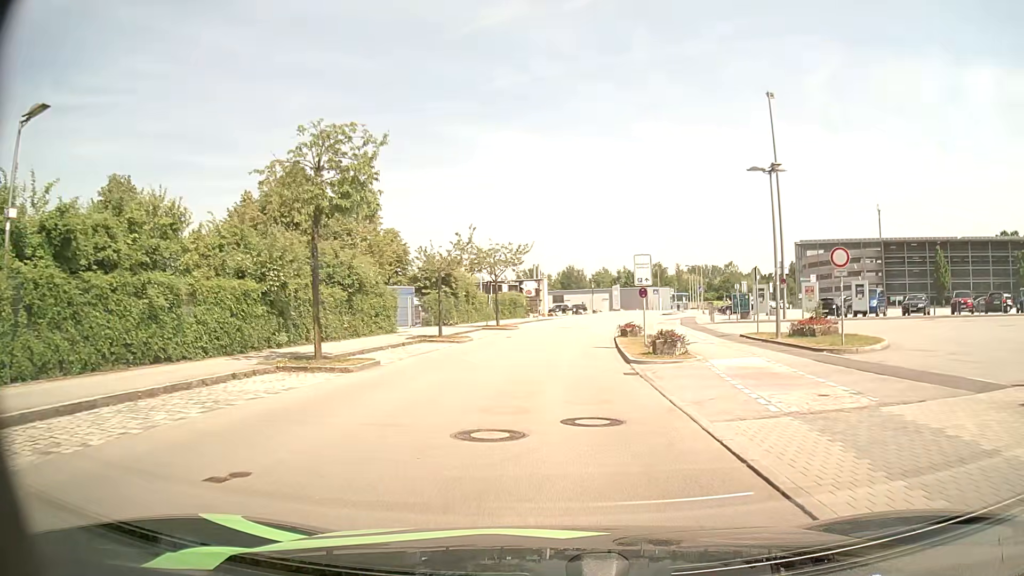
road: residential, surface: asphalt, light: Day
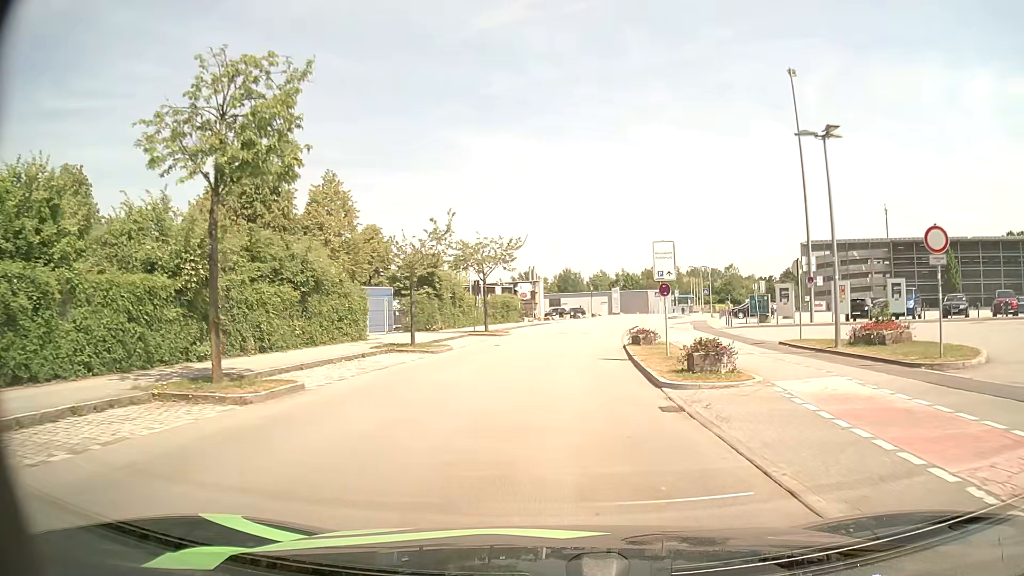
(0.0, +5.5) m; 0°
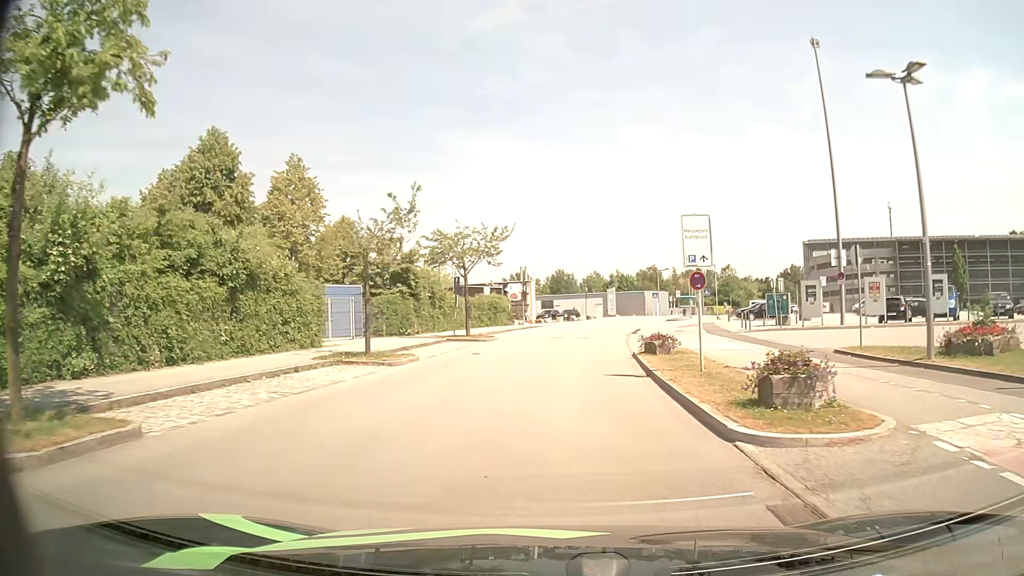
(0.0, +5.4) m; +1°
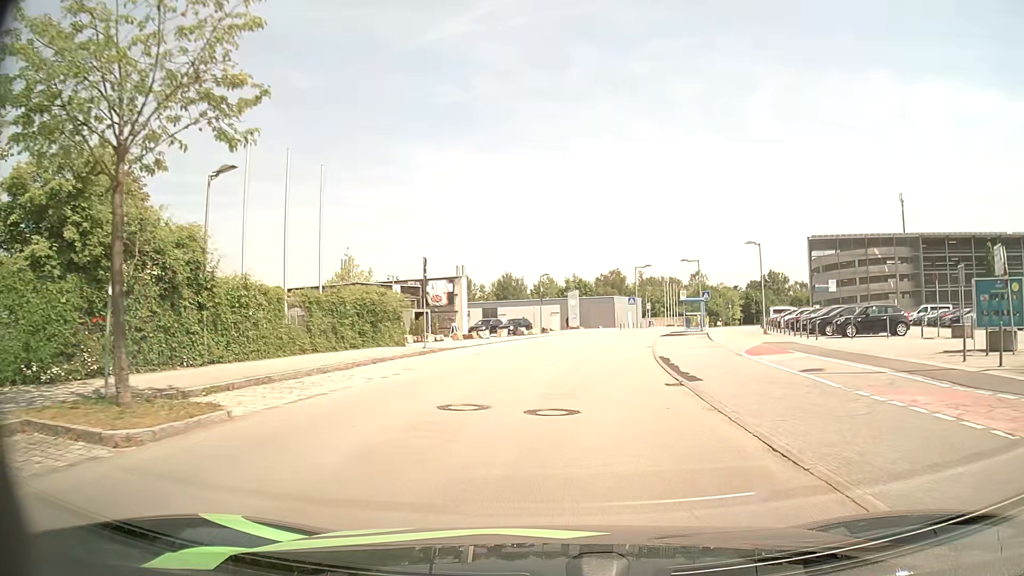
(+0.7, +26.0) m; +4°
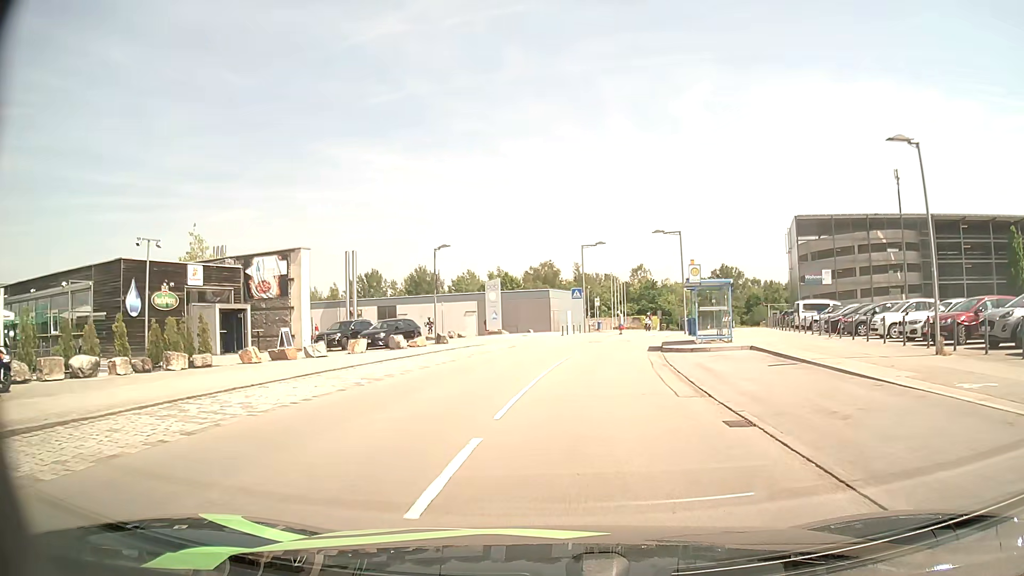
(+1.3, +23.4) m; +6°
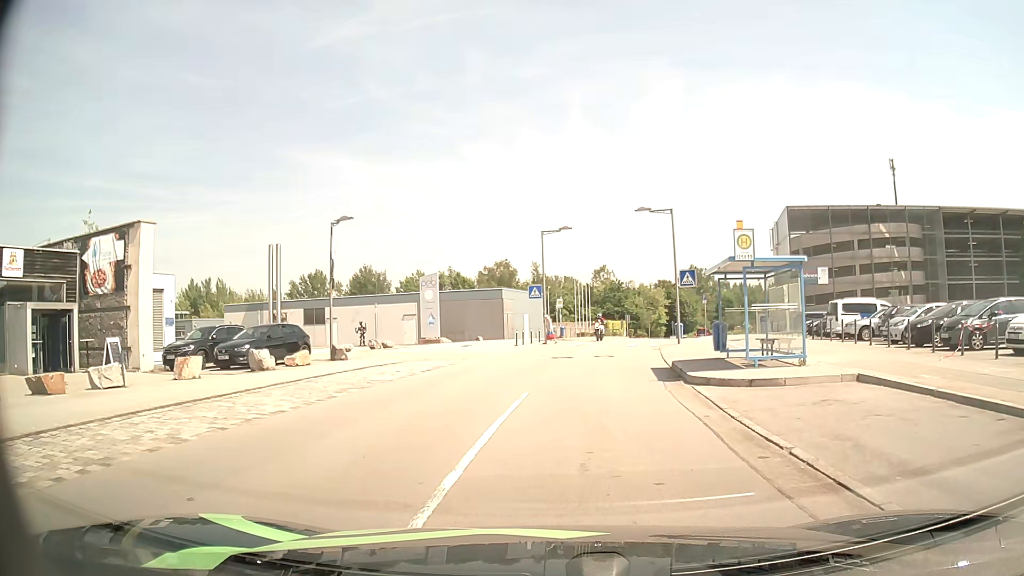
(+0.3, +11.2) m; +4°
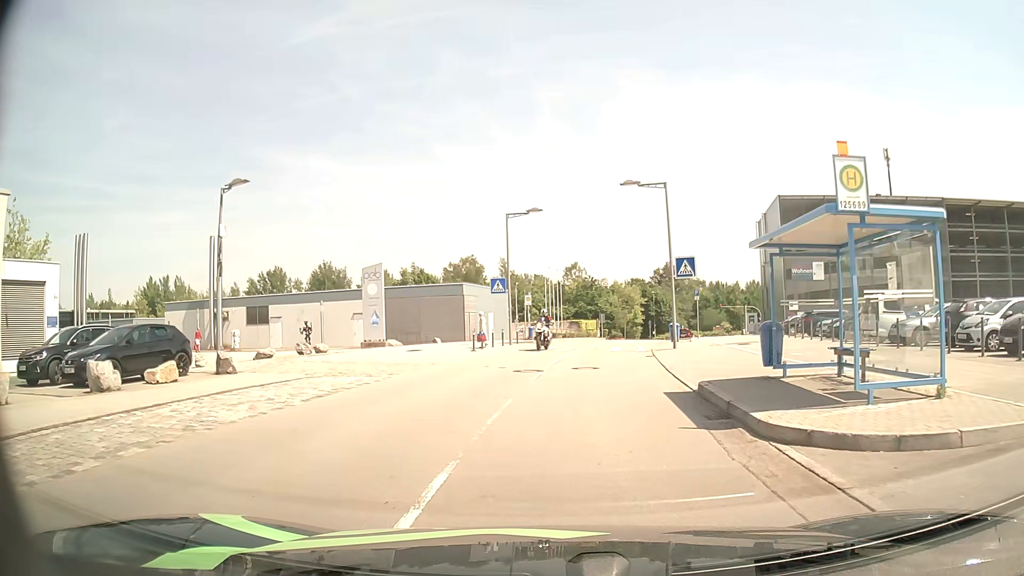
(+0.1, +6.9) m; +3°
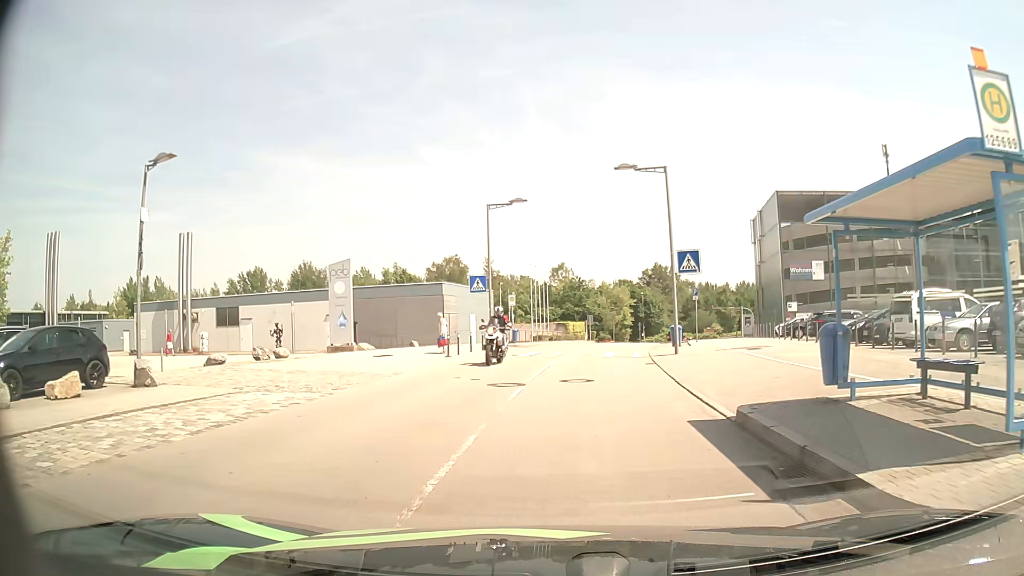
(0.0, +3.4) m; +1°
